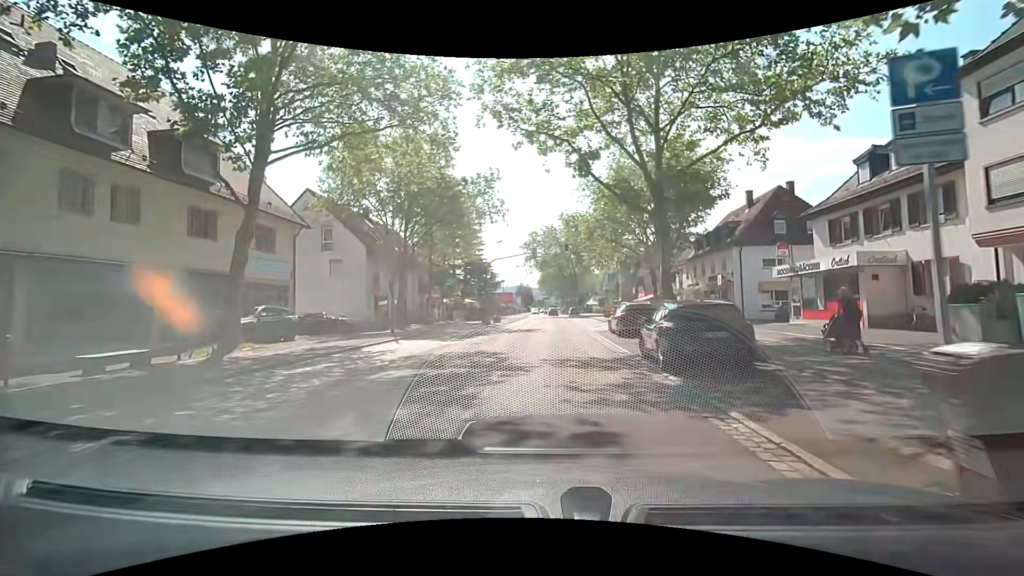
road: secondary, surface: asphalt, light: Day
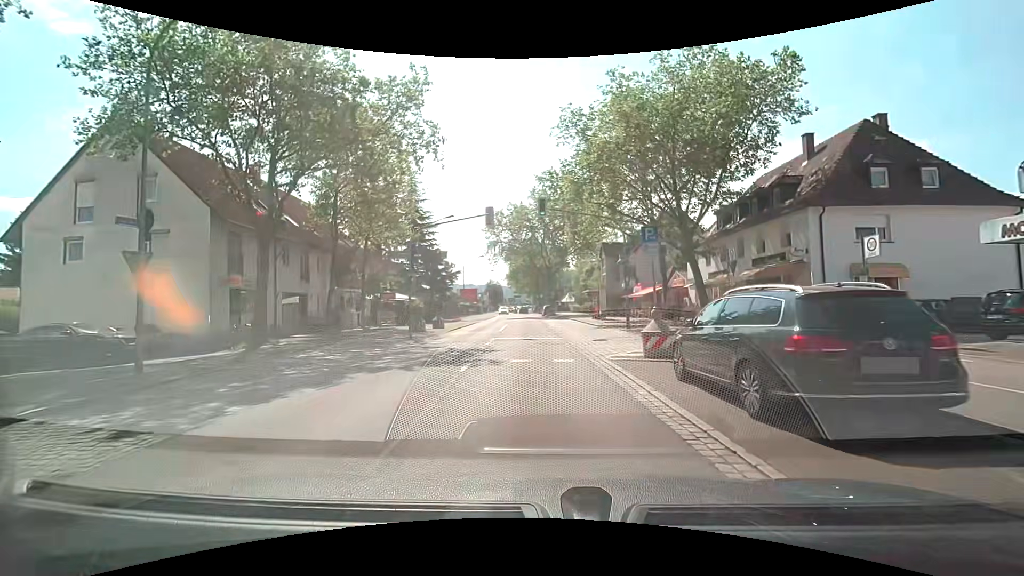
(+0.5, +16.1) m; +4°
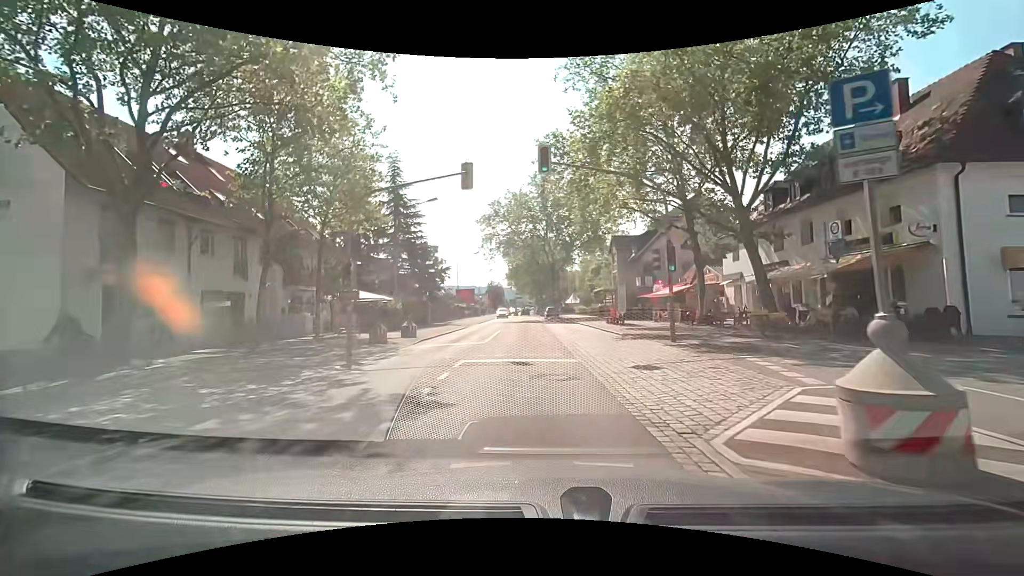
(-0.1, +8.0) m; 0°
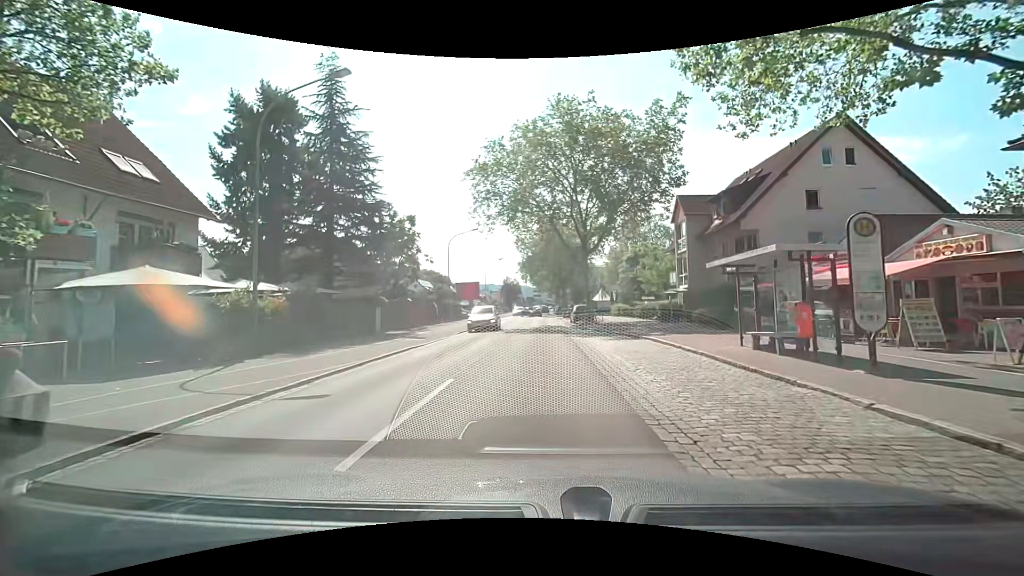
(-0.9, +20.7) m; -3°
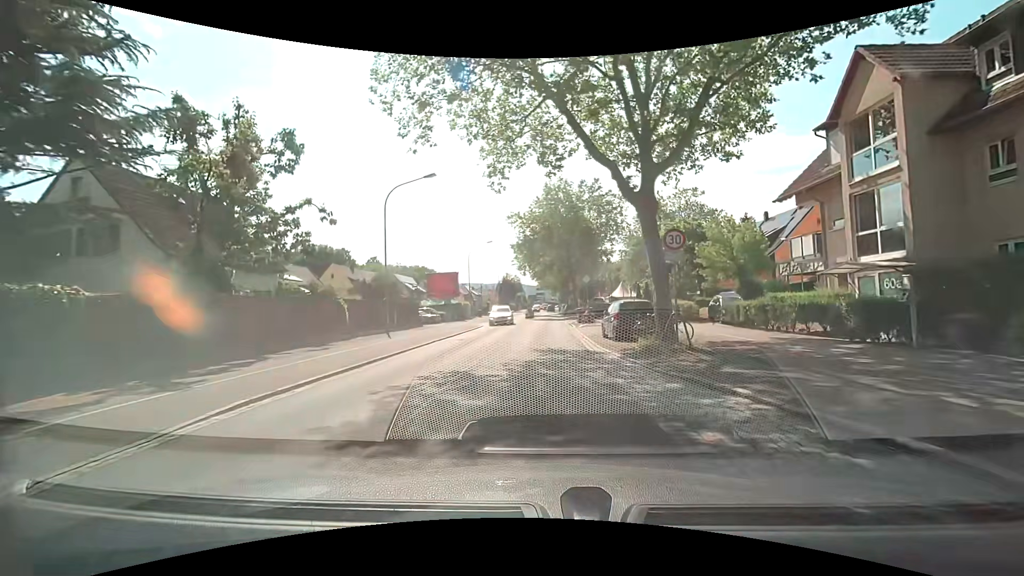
(-0.2, +21.9) m; -1°
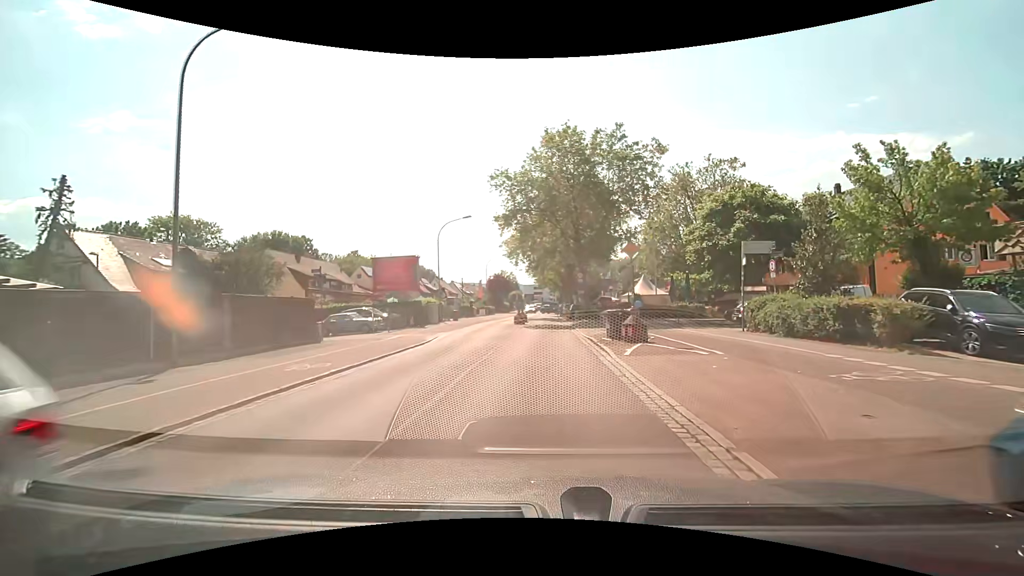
(0.0, +17.9) m; +1°
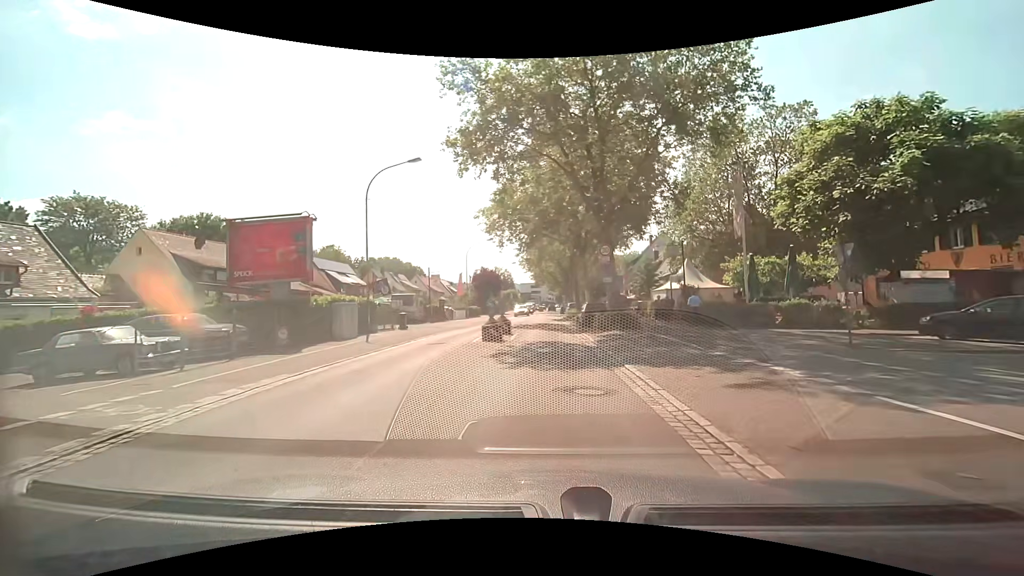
(-0.1, +18.4) m; 0°
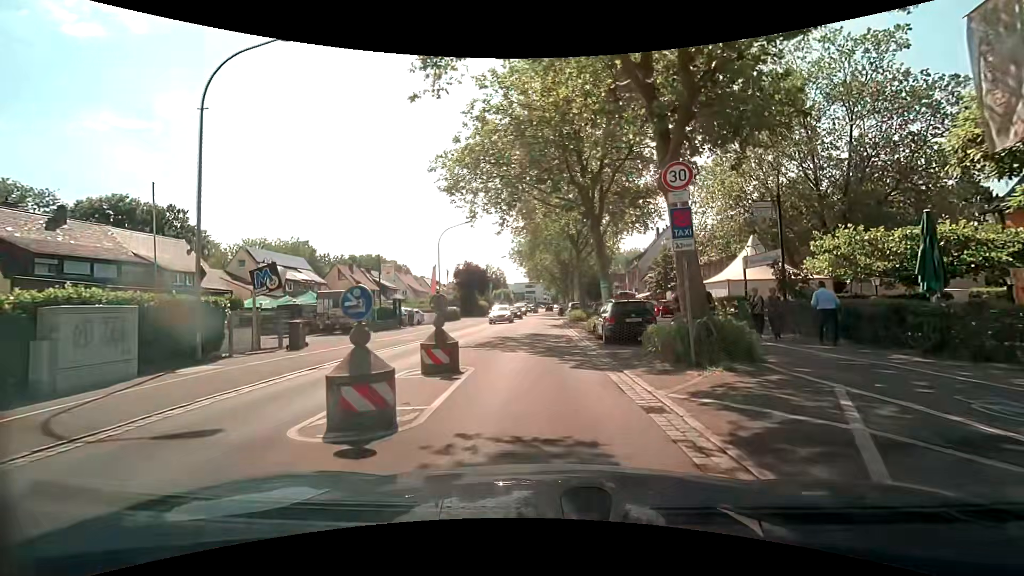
(0.0, +13.4) m; +1°
(0, +10) (0, +20) (0, +30) (0, +40) (-1, +50) (-1, +60) (-1, +70) (-1, +80) (-1, +90) (0, +100) m
